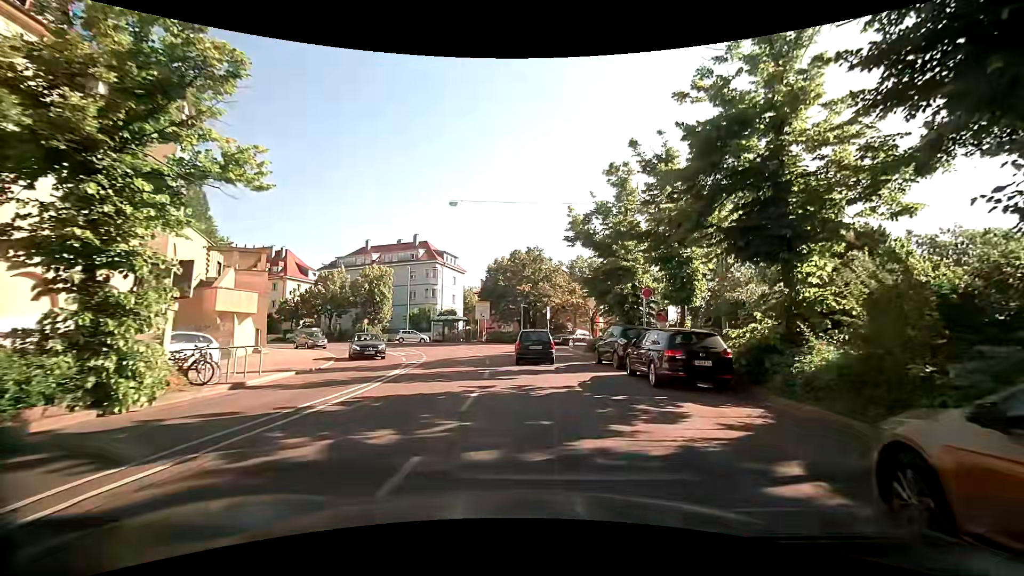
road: secondary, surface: asphalt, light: Day
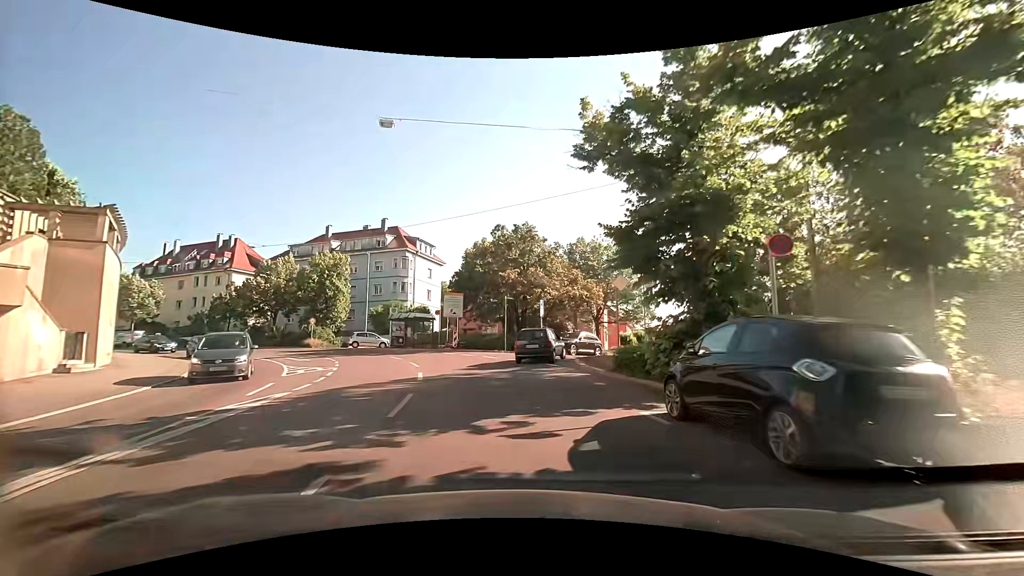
(+0.5, +12.9) m; 0°
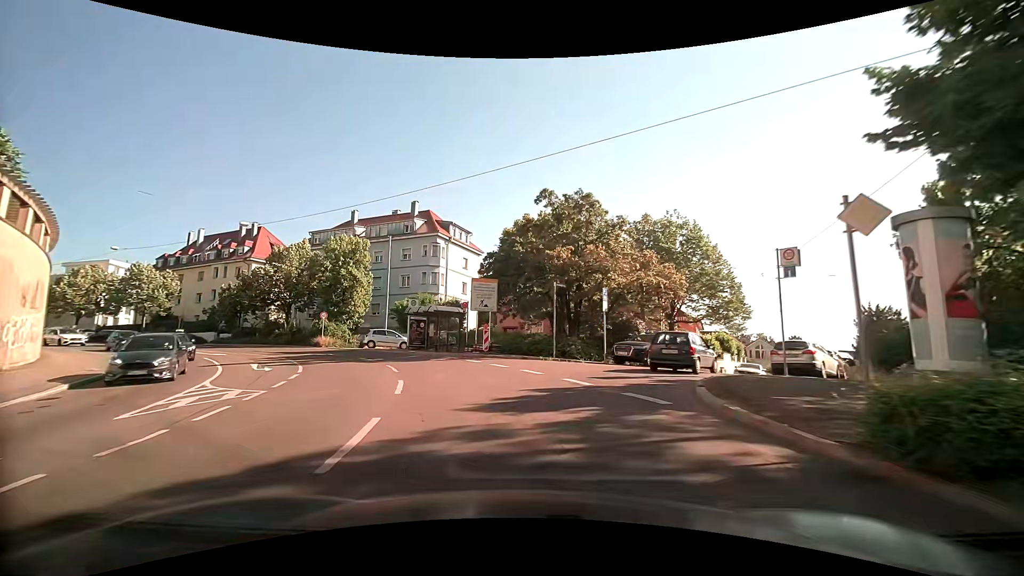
(-0.3, +9.5) m; -4°
(-1, +10) (-4, +20) (-8, +28) (-15, +36) (-22, +42) (-31, +47) (-41, +51) (-50, +54) (-59, +58) (-69, +61) m
